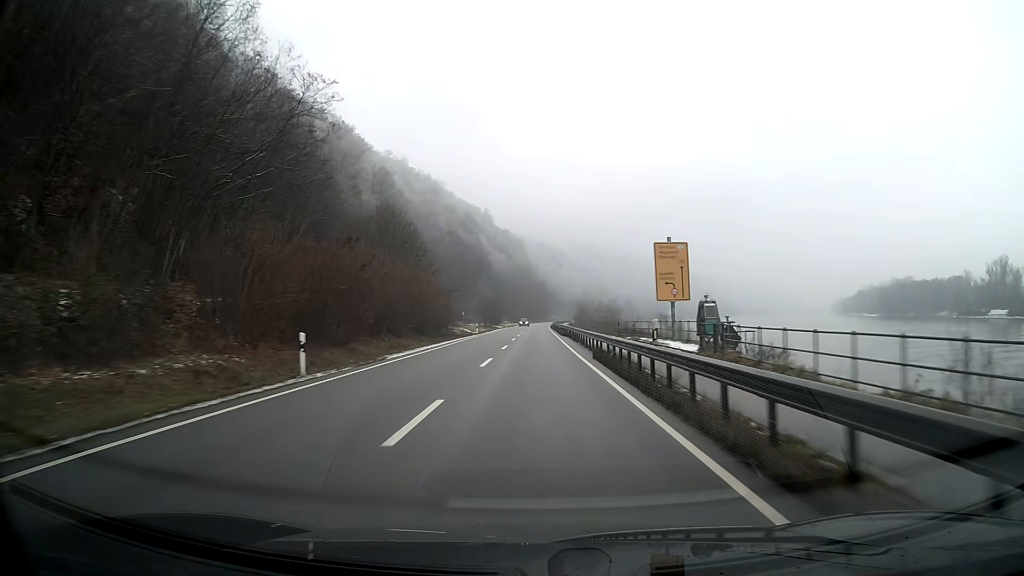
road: primary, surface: asphalt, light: Day
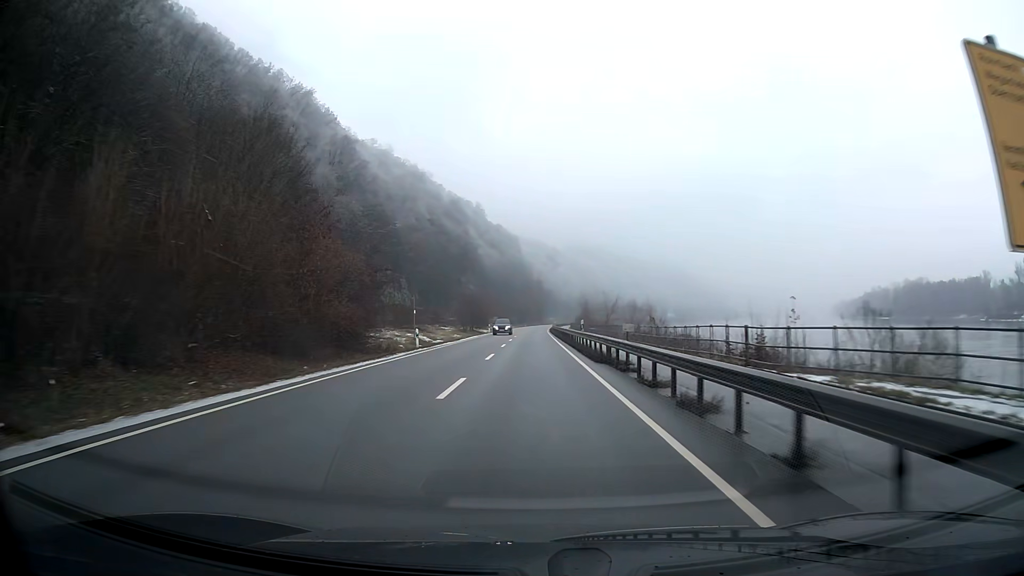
(+0.1, +31.8) m; 0°
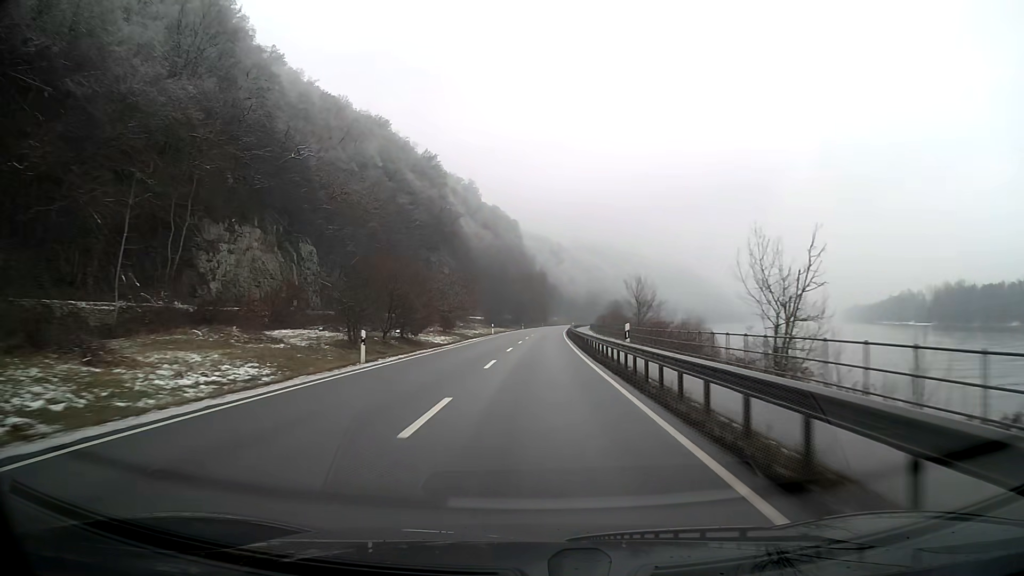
(0.0, +63.7) m; 0°
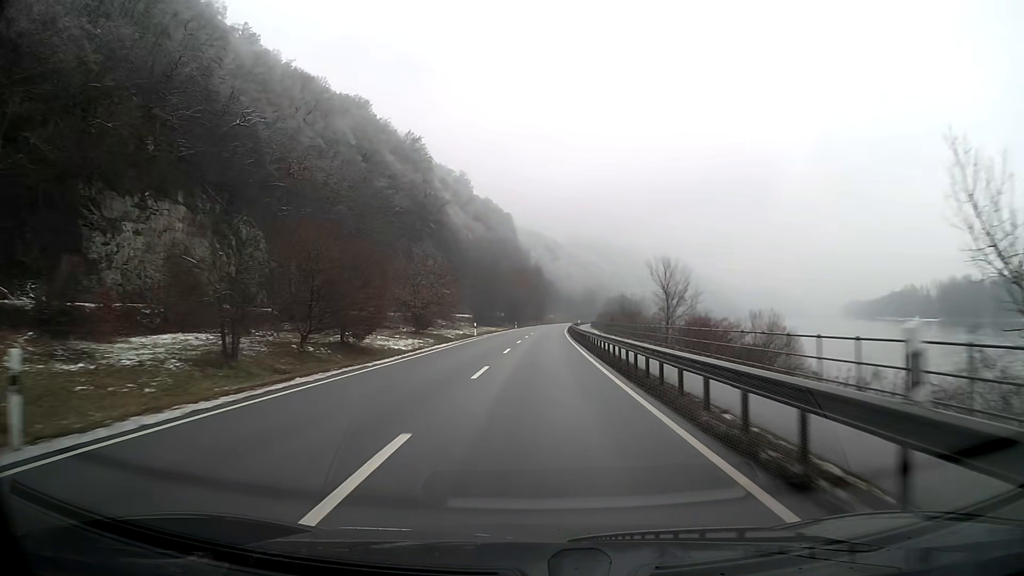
(0.0, +15.5) m; 0°
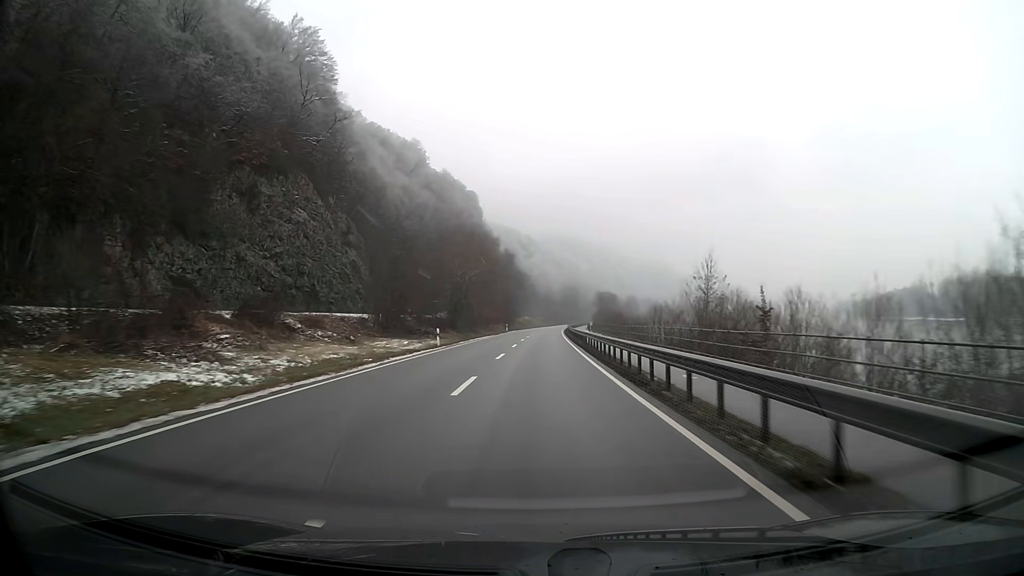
(+1.2, +63.3) m; +2°
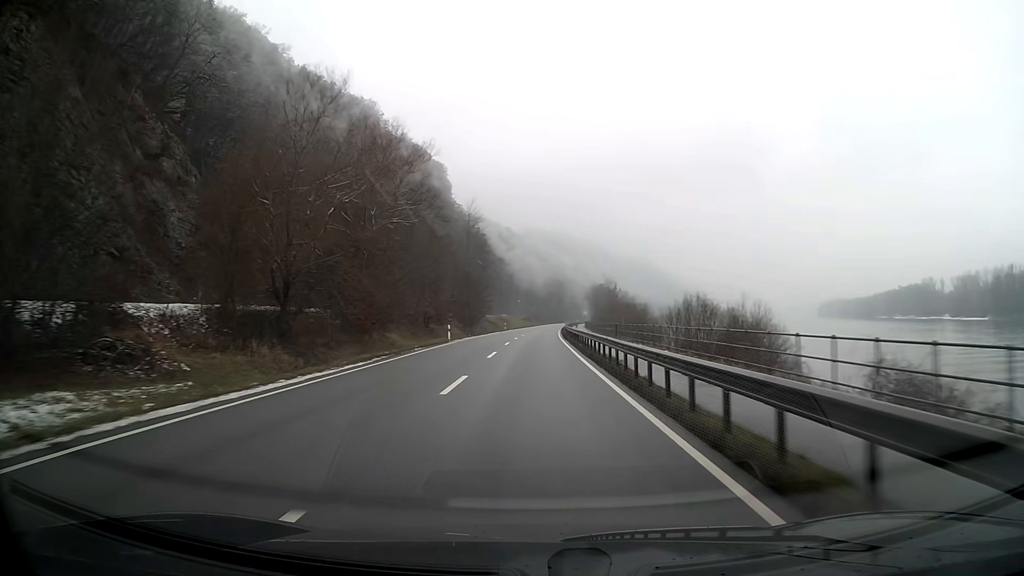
(+0.7, +47.4) m; +1°
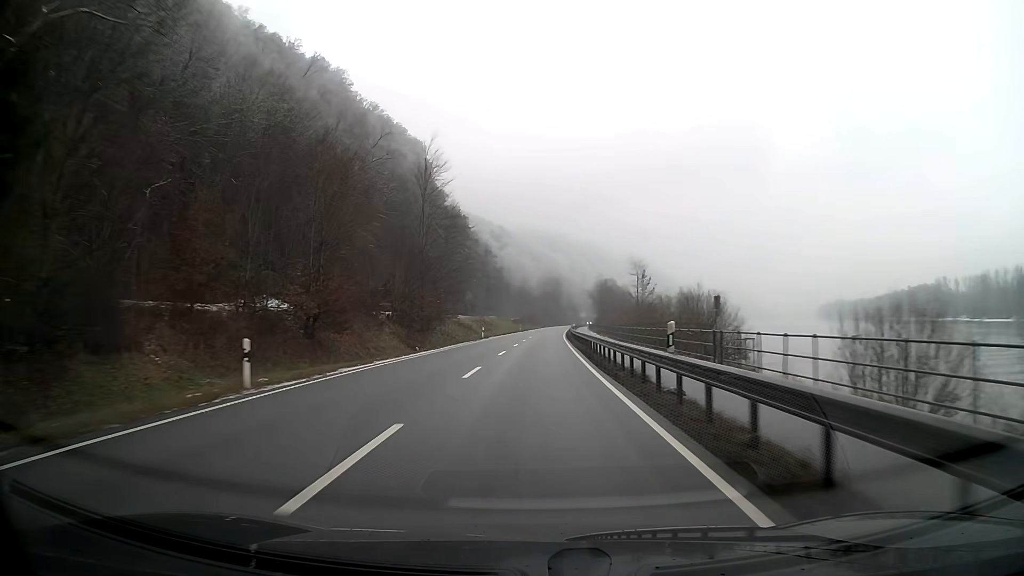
(+0.2, +31.6) m; +1°
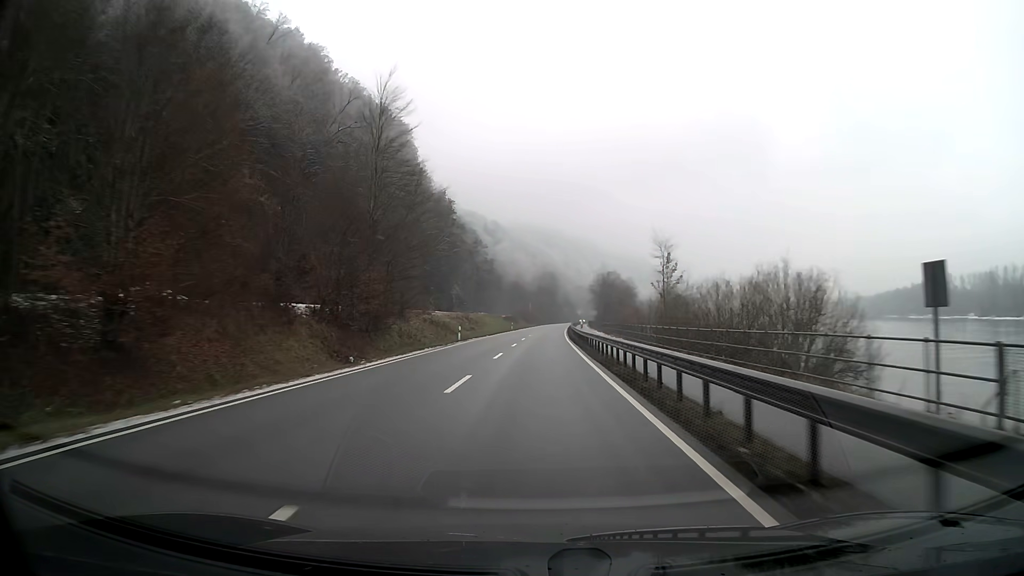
(+0.1, +15.8) m; 0°
(0, +10) (0, +20) (0, +30) (0, +40) (+1, +50) (+1, +60) (+1, +70) (+2, +80) (+2, +90) (+3, +100) m
